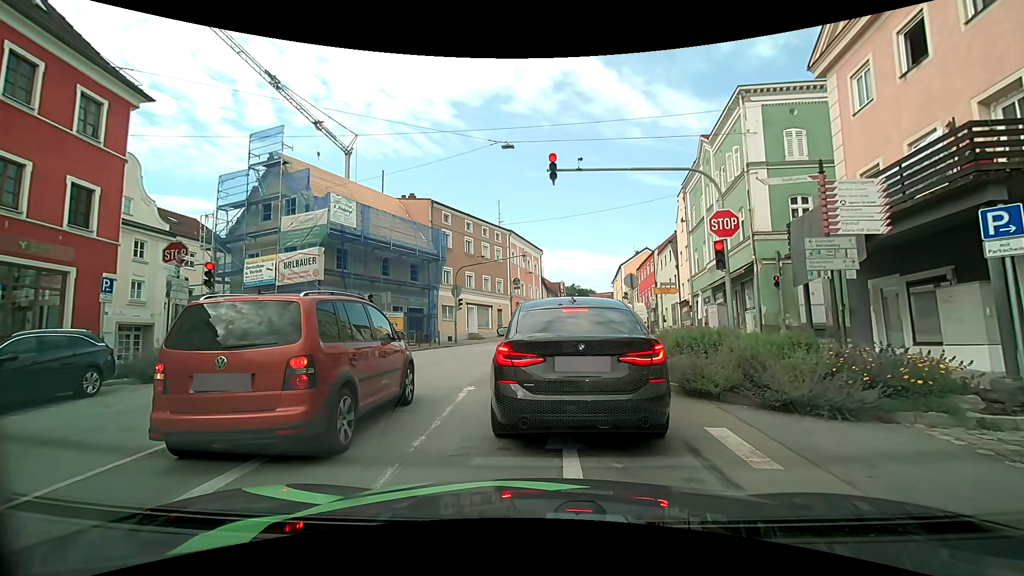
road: tertiary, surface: asphalt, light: Day
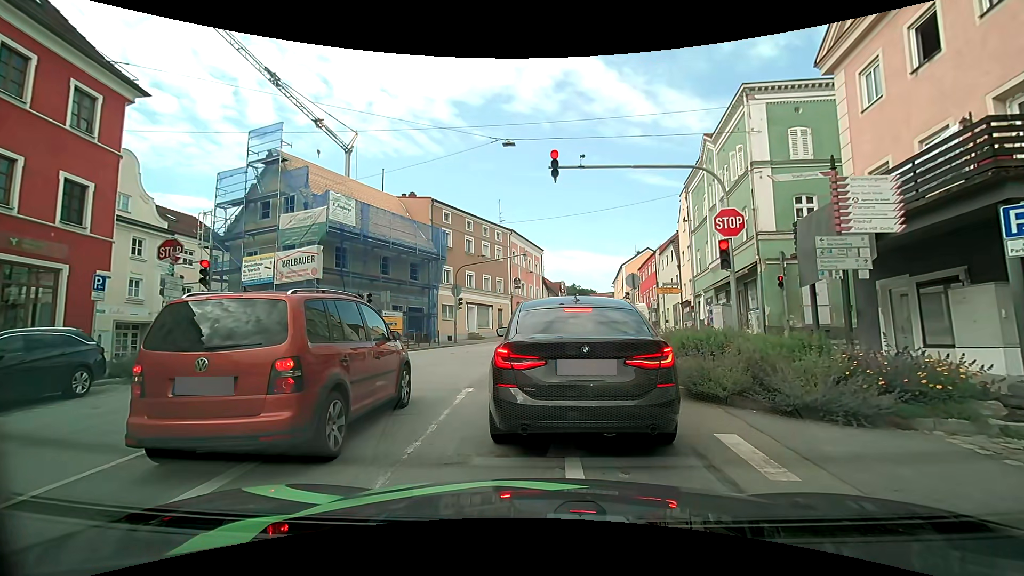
(0.0, +0.3) m; 0°
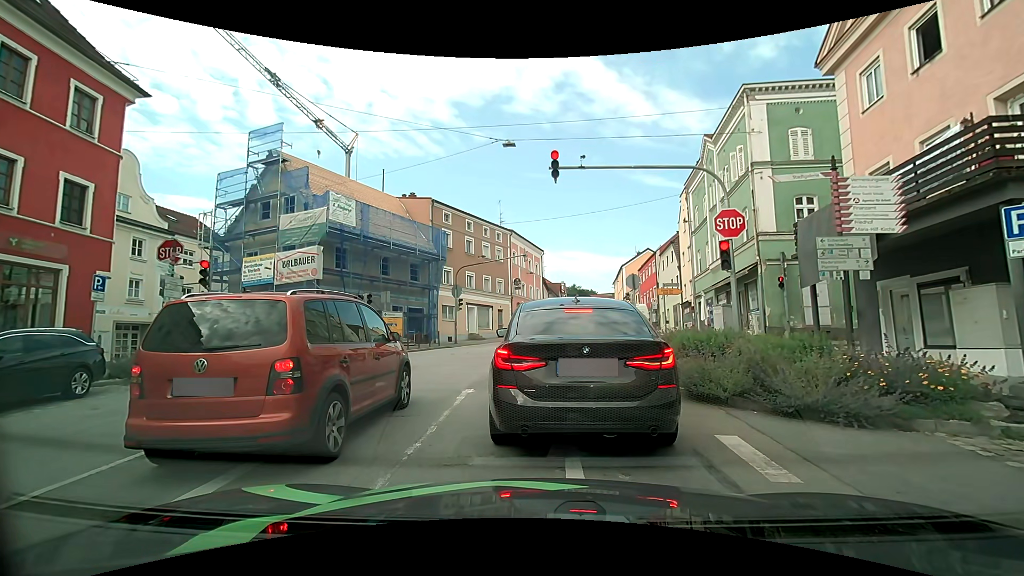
(0.0, +0.1) m; 0°
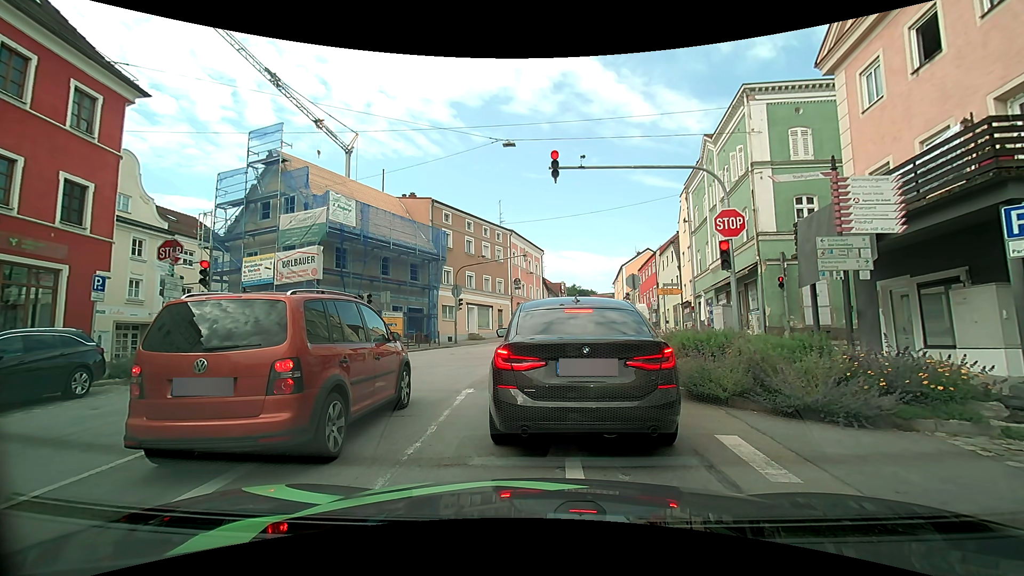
(0.0, +0.1) m; 0°
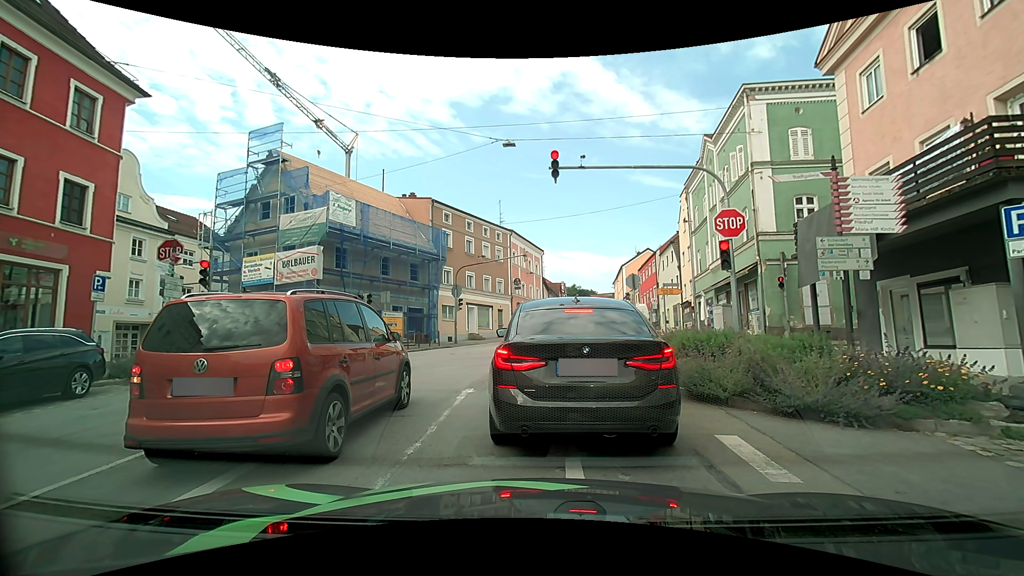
(0.0, 0.0) m; 0°
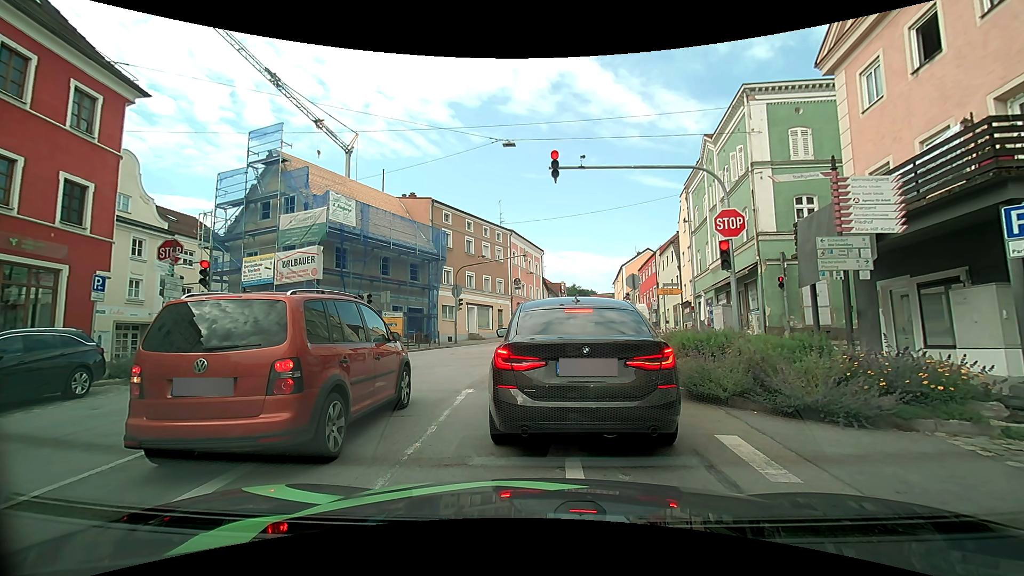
(0.0, 0.0) m; 0°
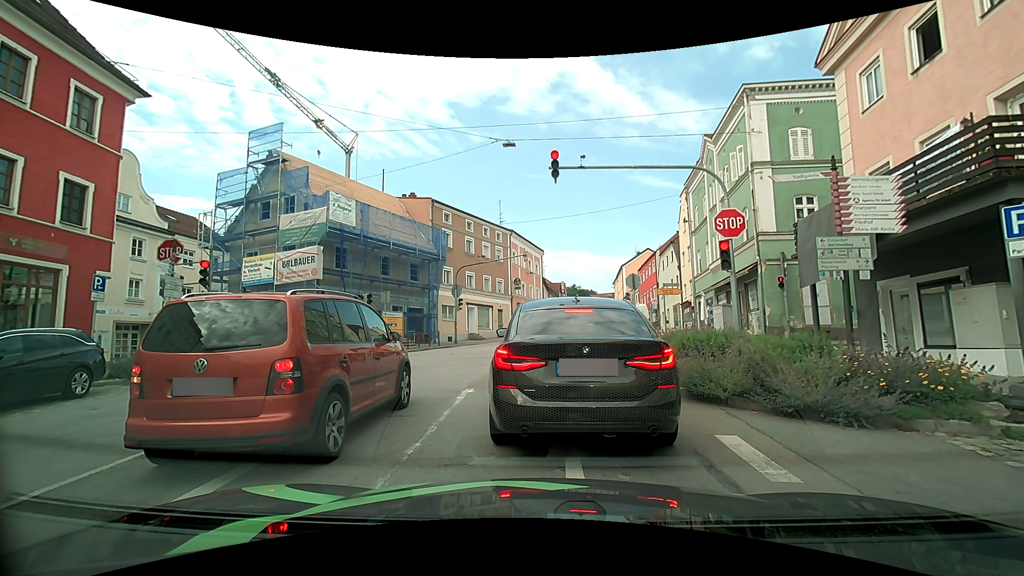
(0.0, 0.0) m; 0°
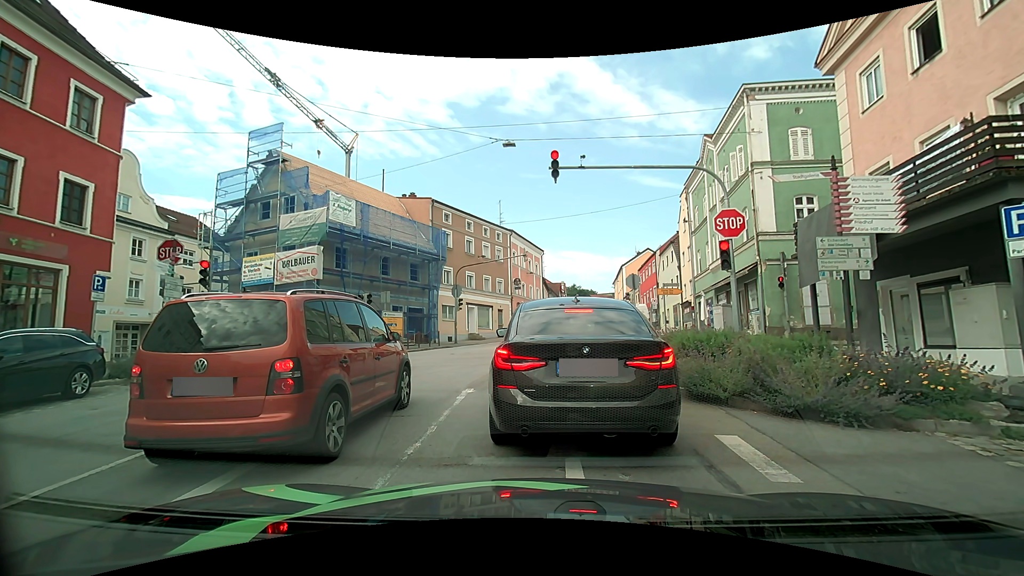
(0.0, 0.0) m; 0°
